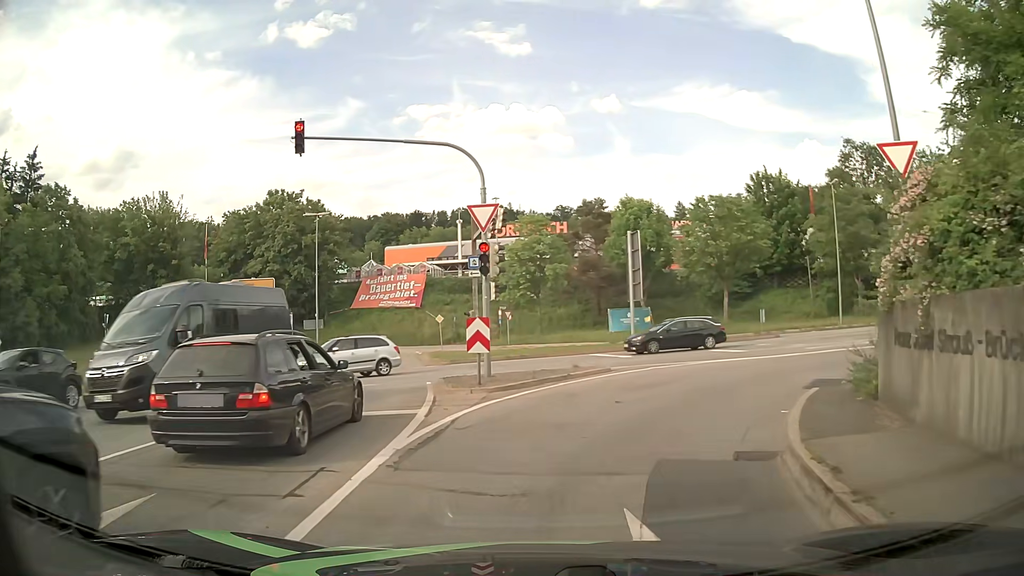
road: primary_link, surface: asphalt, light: Day
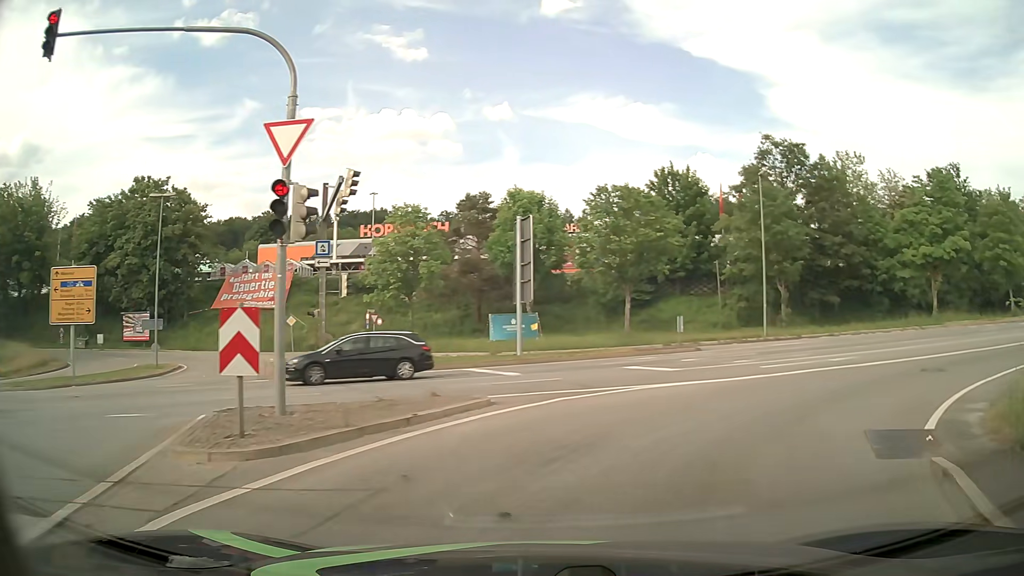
(+0.4, +7.1) m; +9°
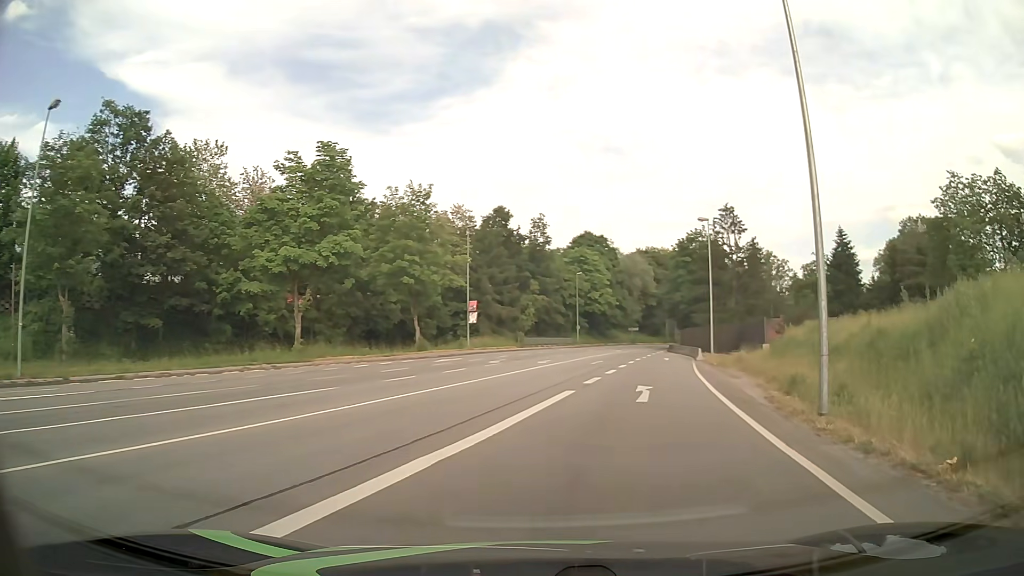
(+8.8, +15.4) m; +56°
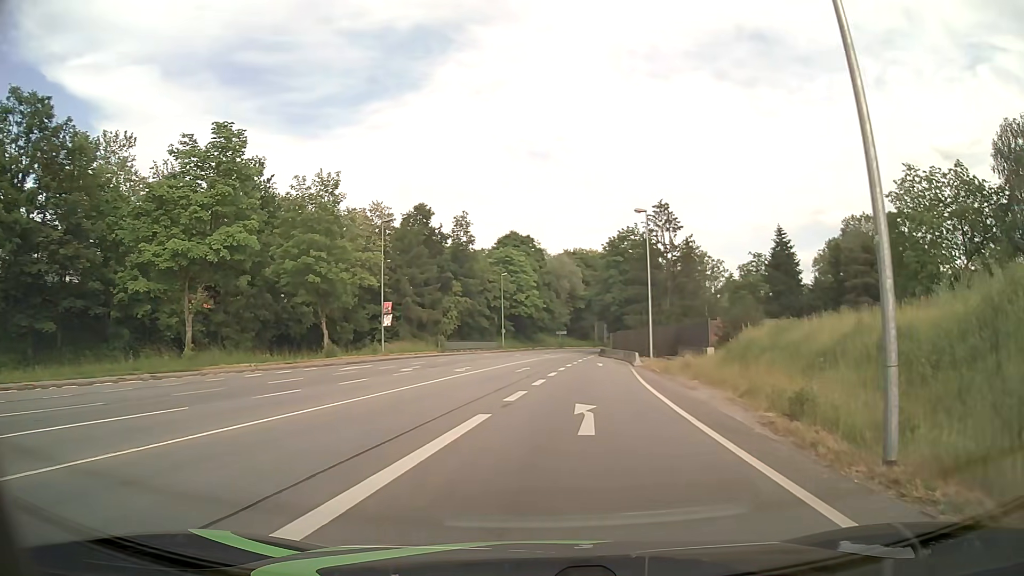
(+0.3, +4.7) m; +7°
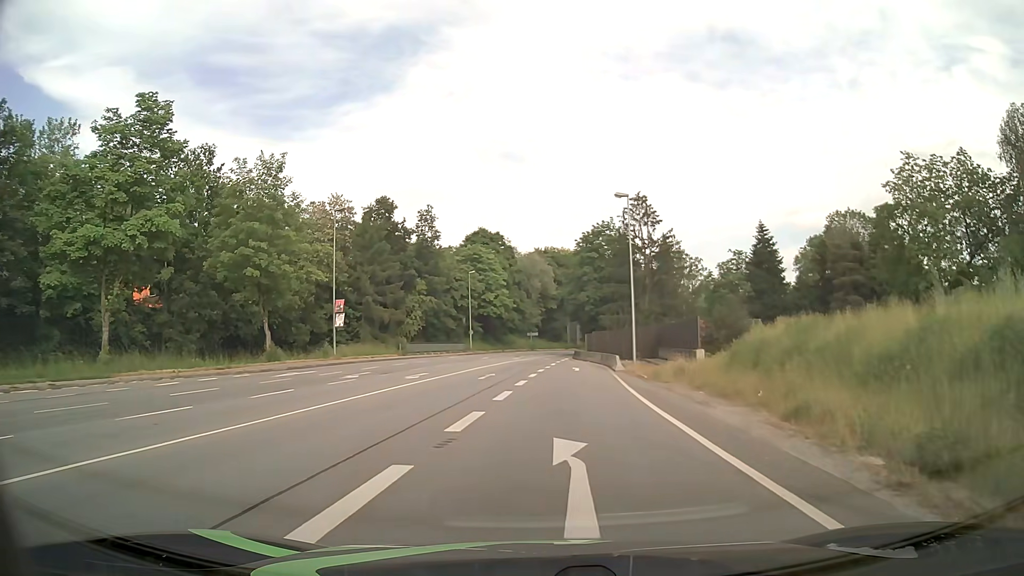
(+0.1, +5.2) m; +2°
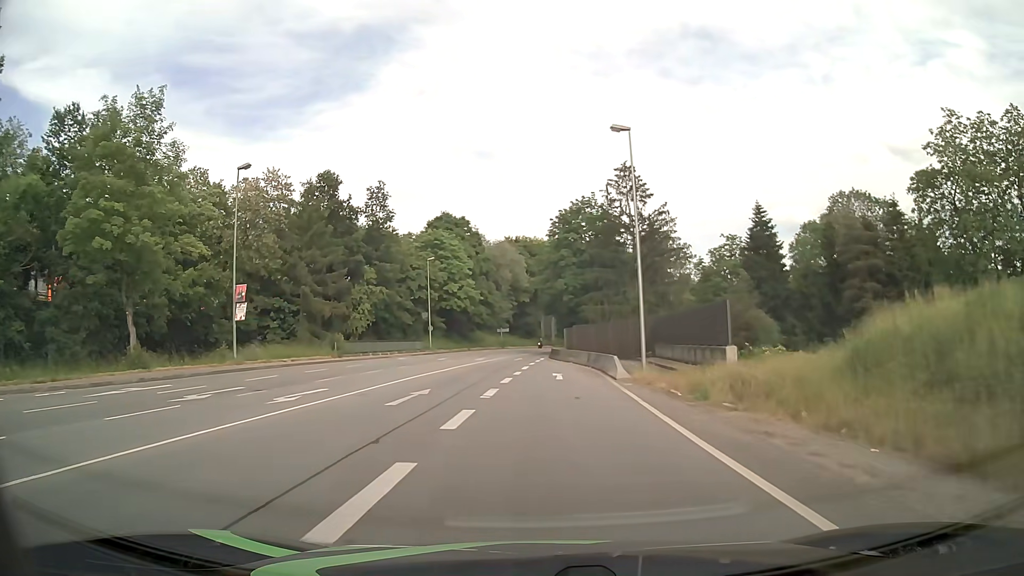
(+0.3, +12.1) m; +2°
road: primary
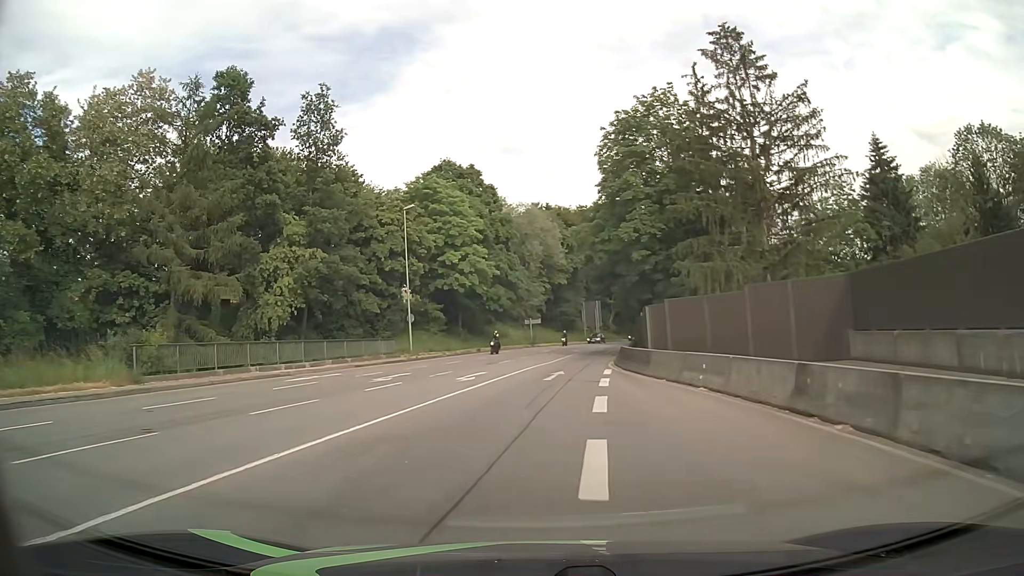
(-0.7, +29.1) m; -3°
